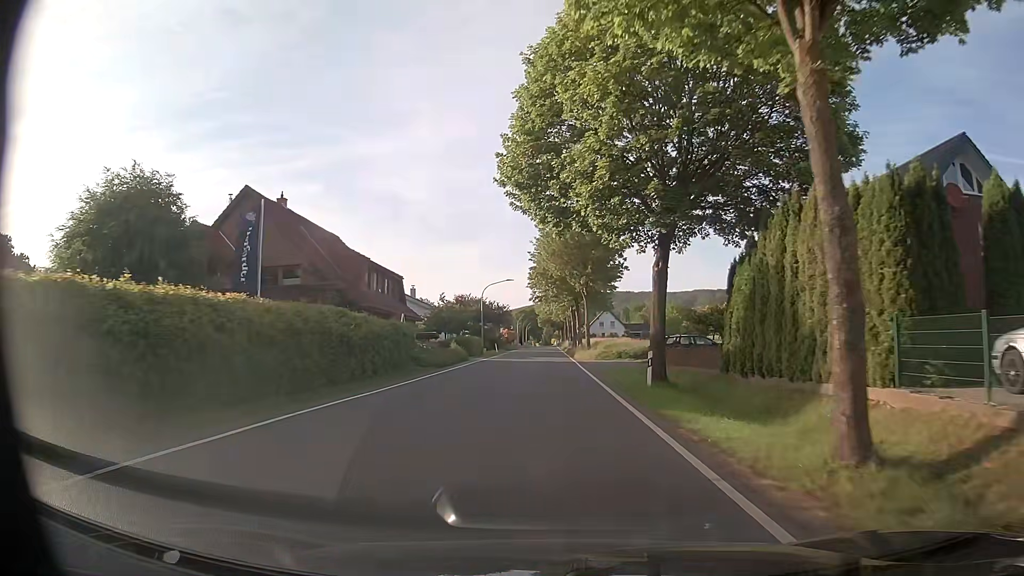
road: tertiary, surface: asphalt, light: Day
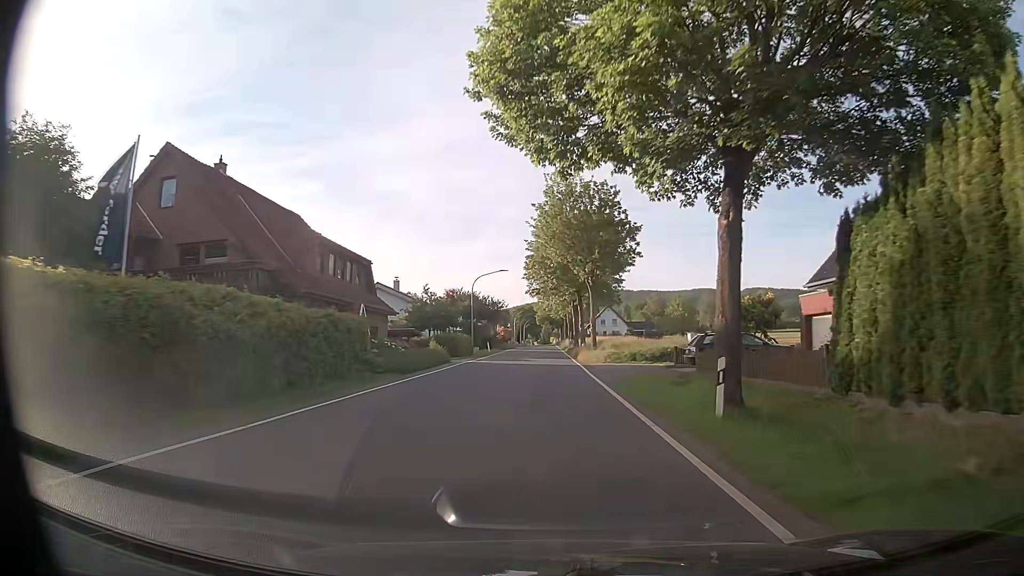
(+0.1, +8.2) m; 0°
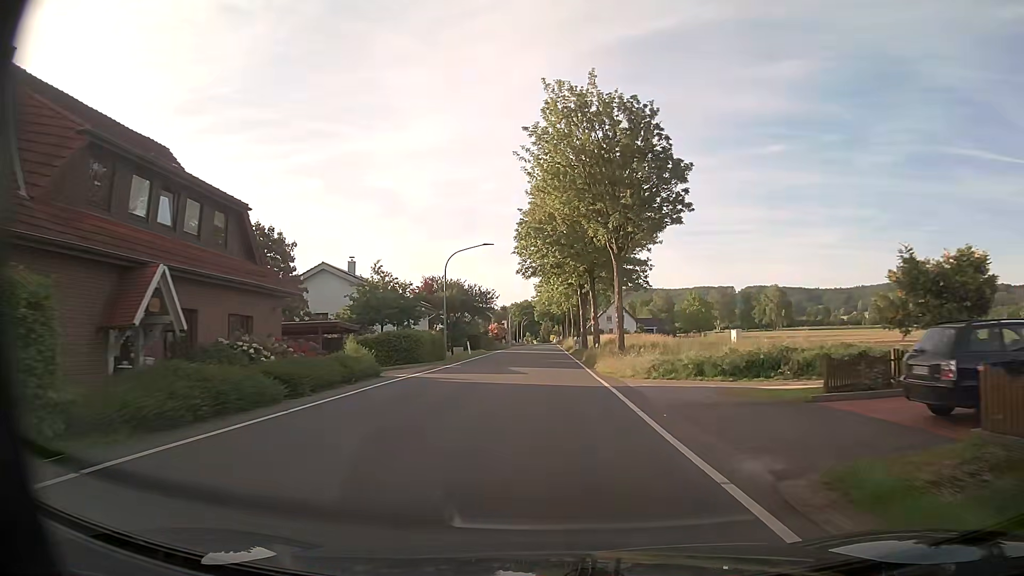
(+0.1, +16.6) m; 0°
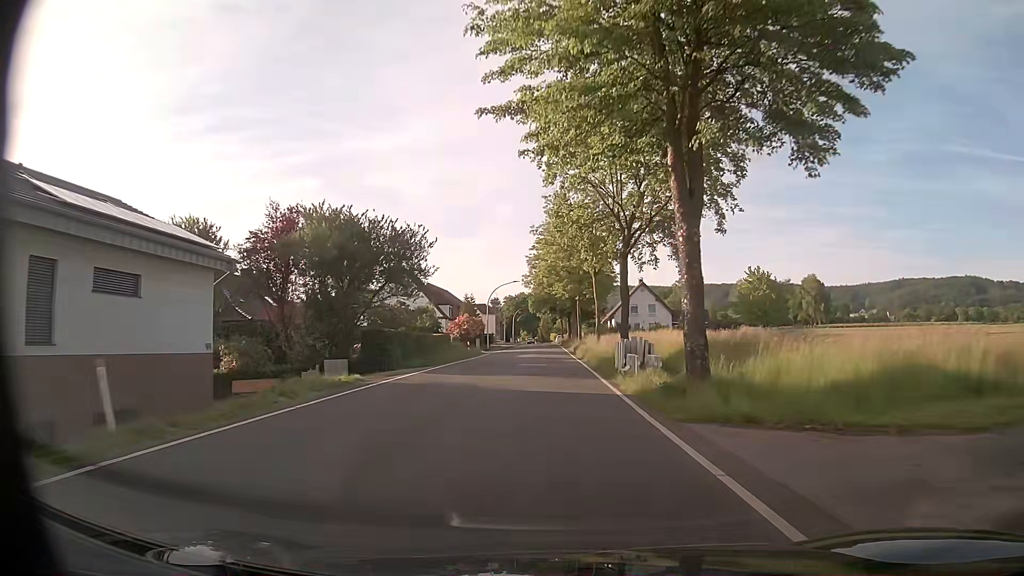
(+0.2, +42.7) m; 0°
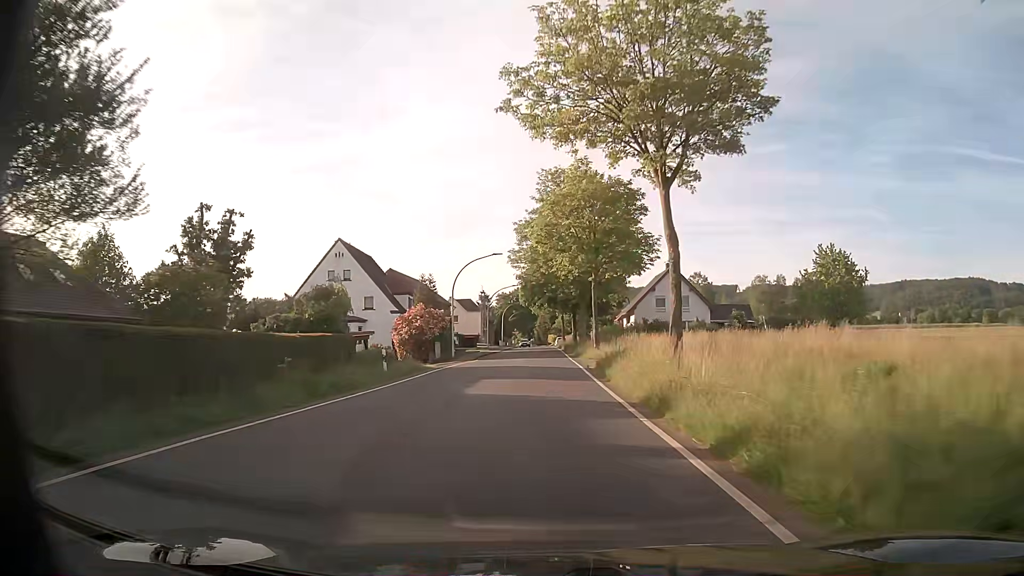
(-0.1, +26.3) m; 0°
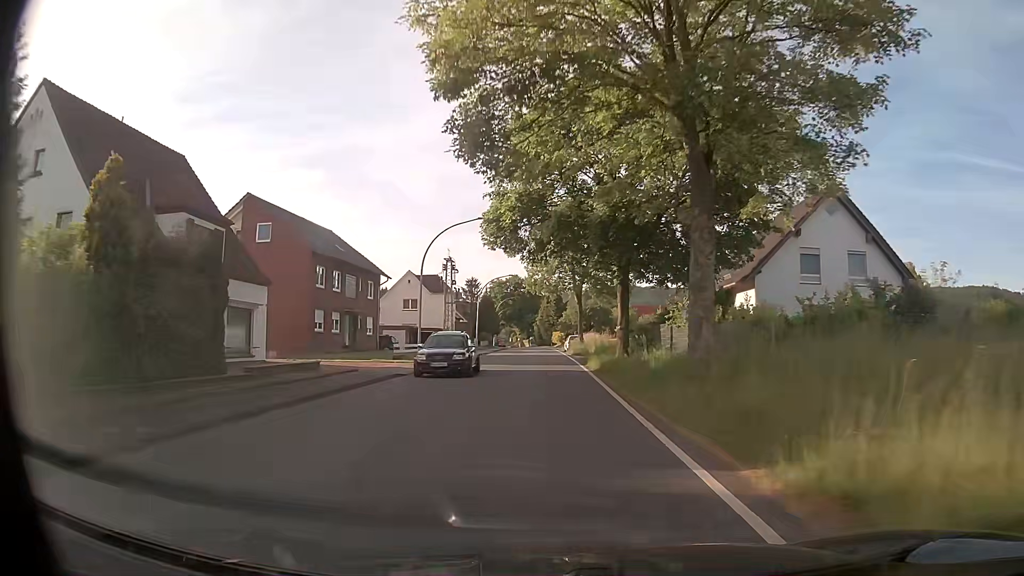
(+0.1, +44.2) m; -1°
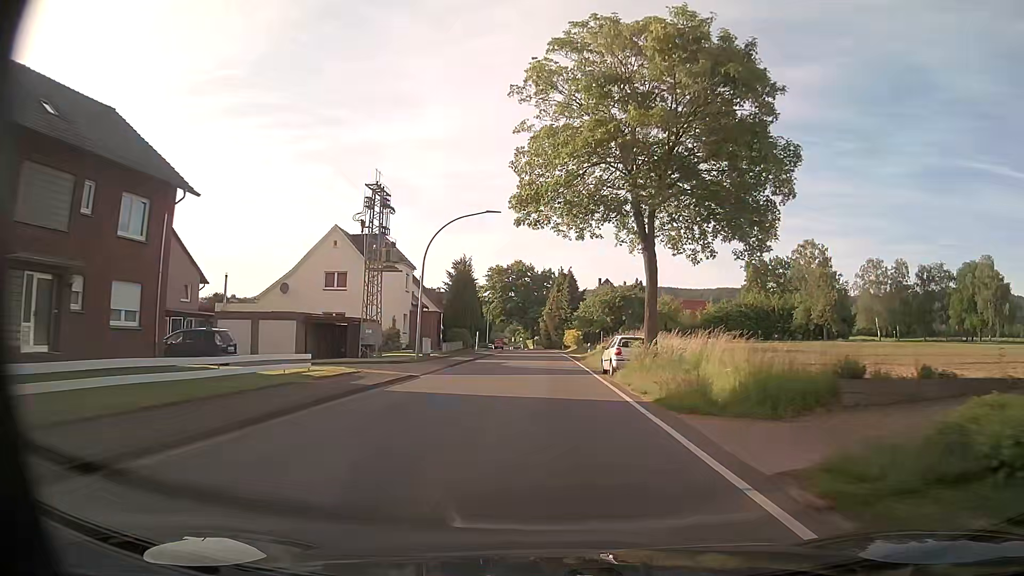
(0.0, +34.3) m; 0°
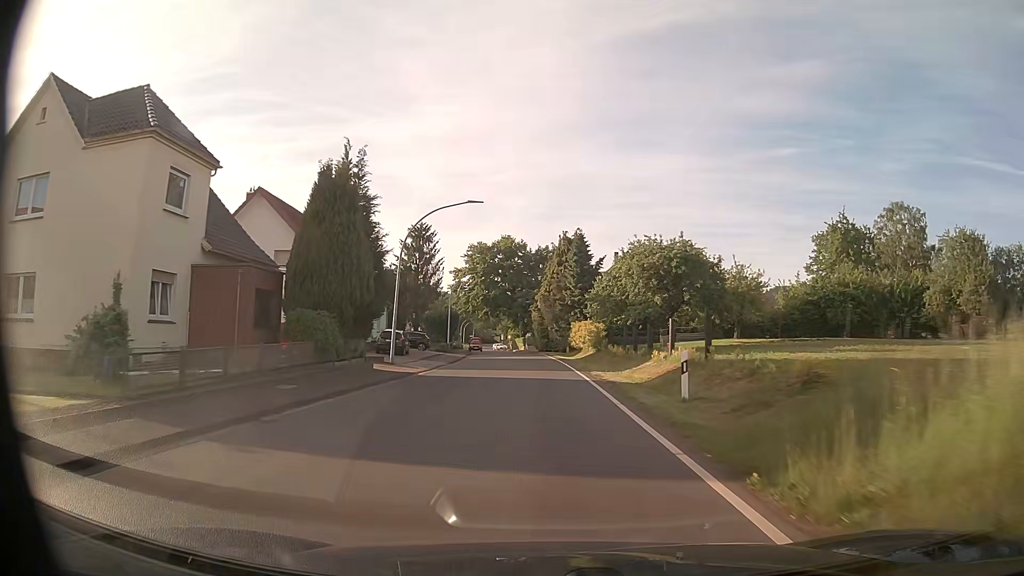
(+0.2, +34.9) m; 0°
(0, +10) (0, +20) (0, +30) (-1, +40) (-1, +50) (-2, +60) (-3, +70) (-5, +80) (-6, +90) (-7, +100) m
